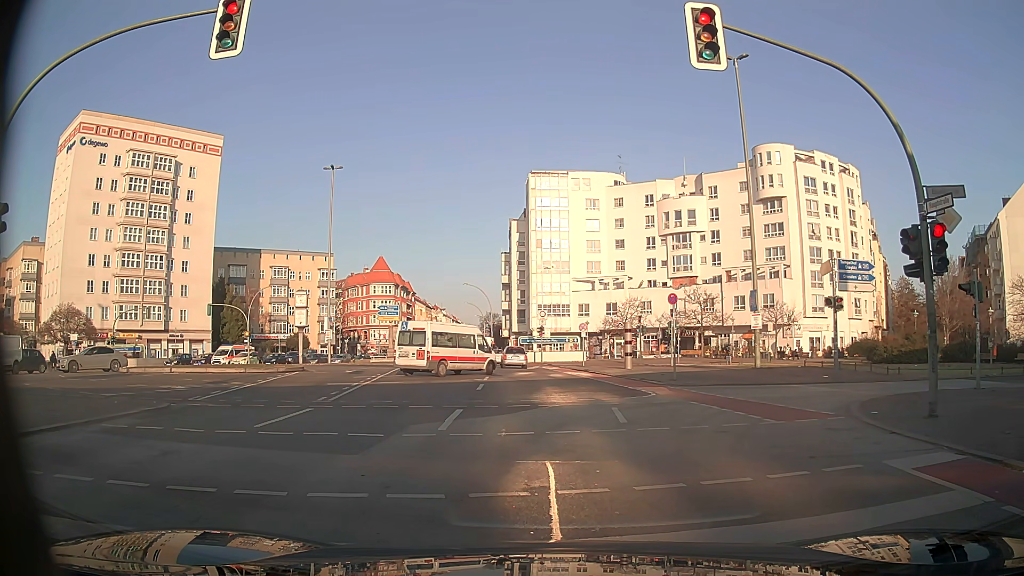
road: tertiary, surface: asphalt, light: Day
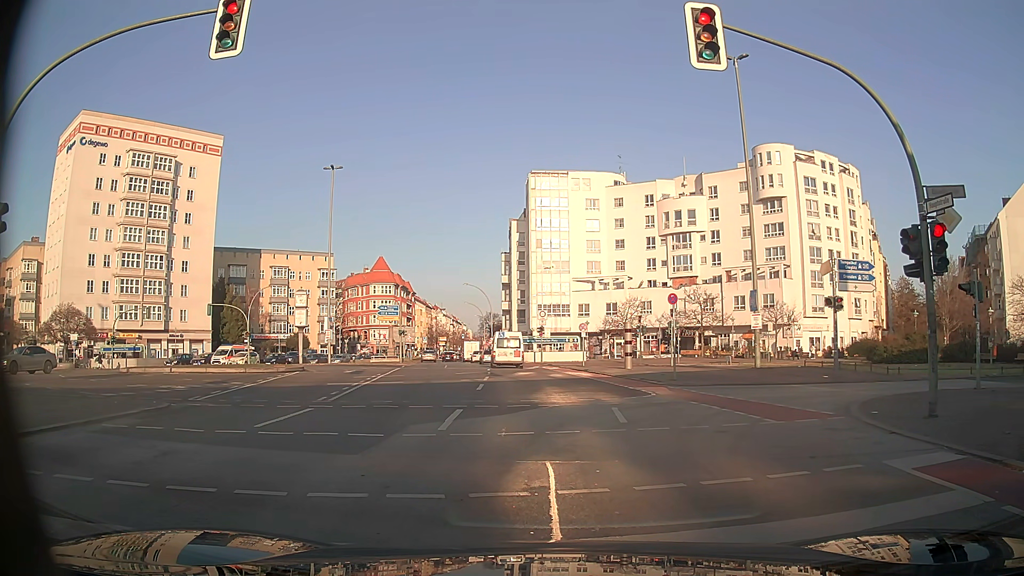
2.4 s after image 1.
(0.0, 0.0) m; 0°
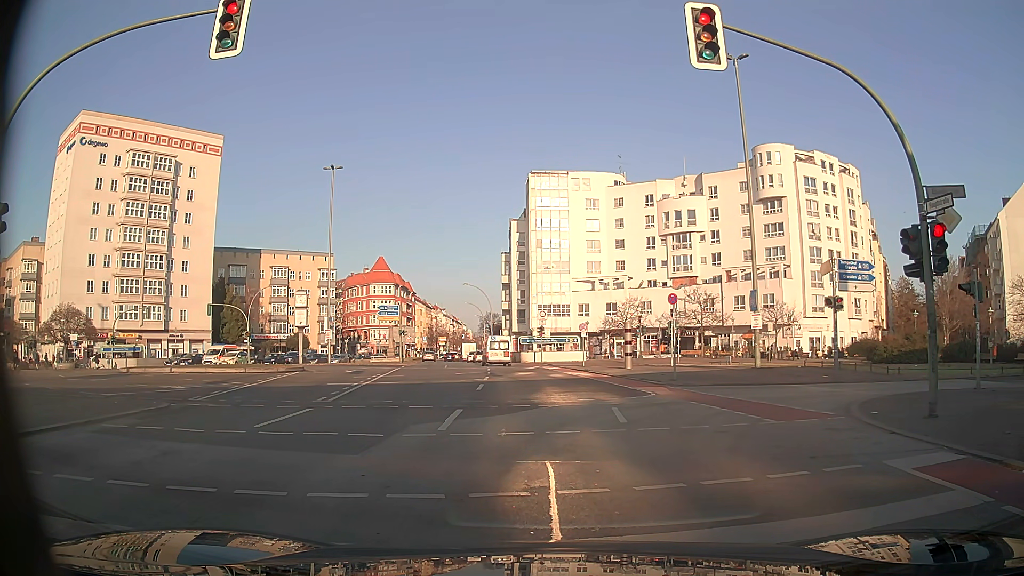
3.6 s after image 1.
(0.0, 0.0) m; 0°
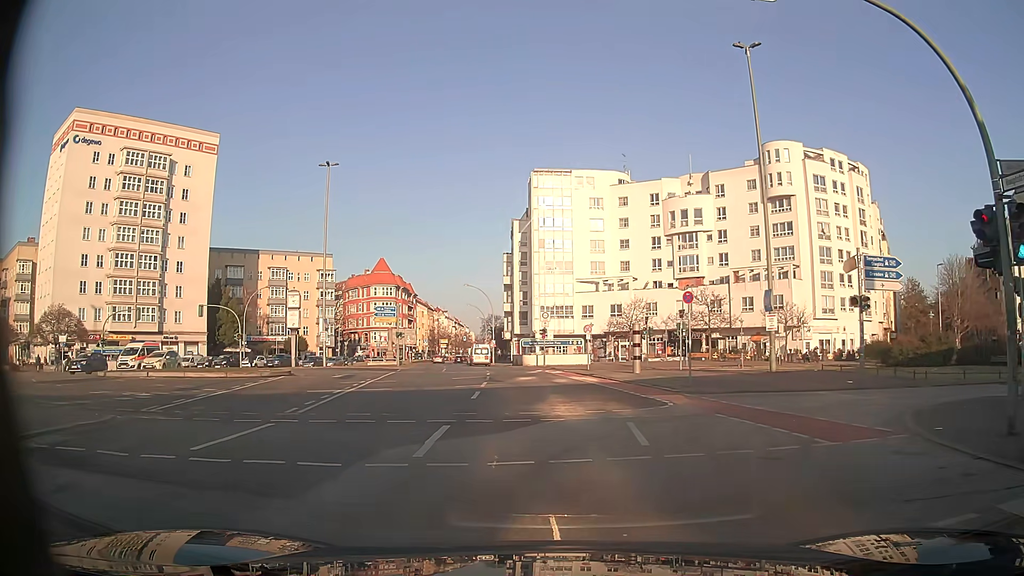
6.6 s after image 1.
(0.0, +2.4) m; -1°
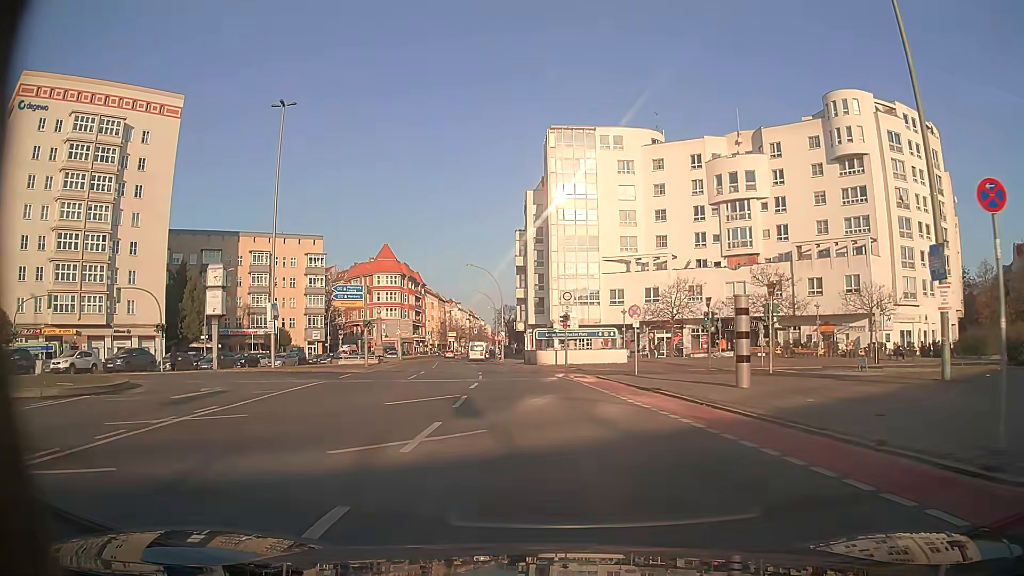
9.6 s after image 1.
(-0.1, +16.0) m; 0°
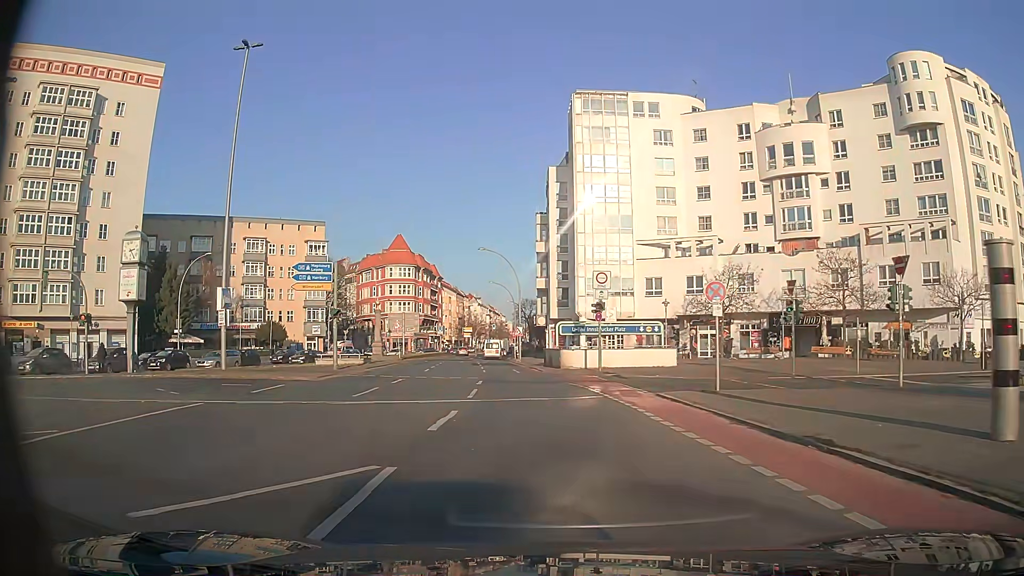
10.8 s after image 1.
(-0.4, +10.5) m; -3°
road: secondary
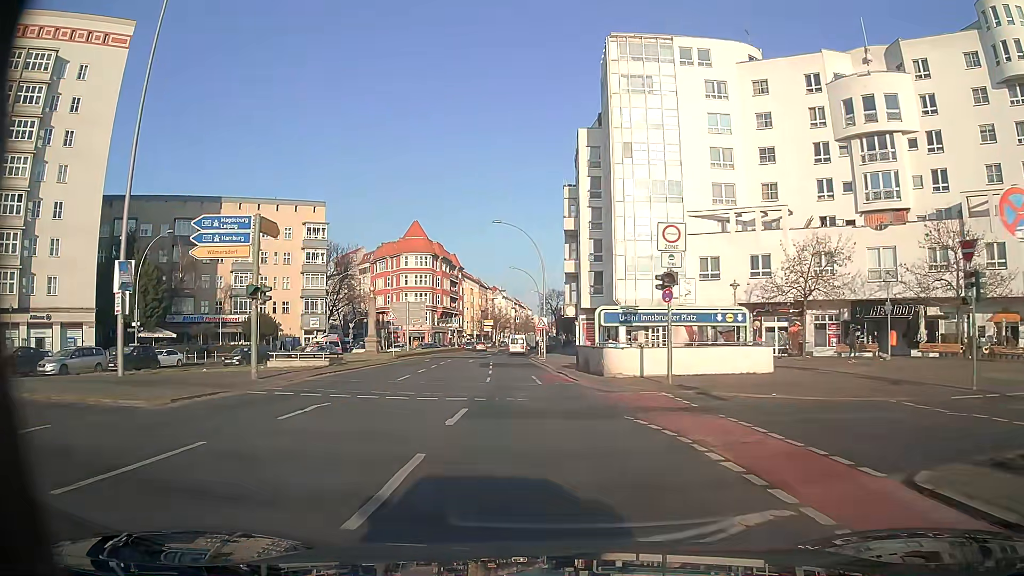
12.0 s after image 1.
(-0.2, +12.0) m; -2°
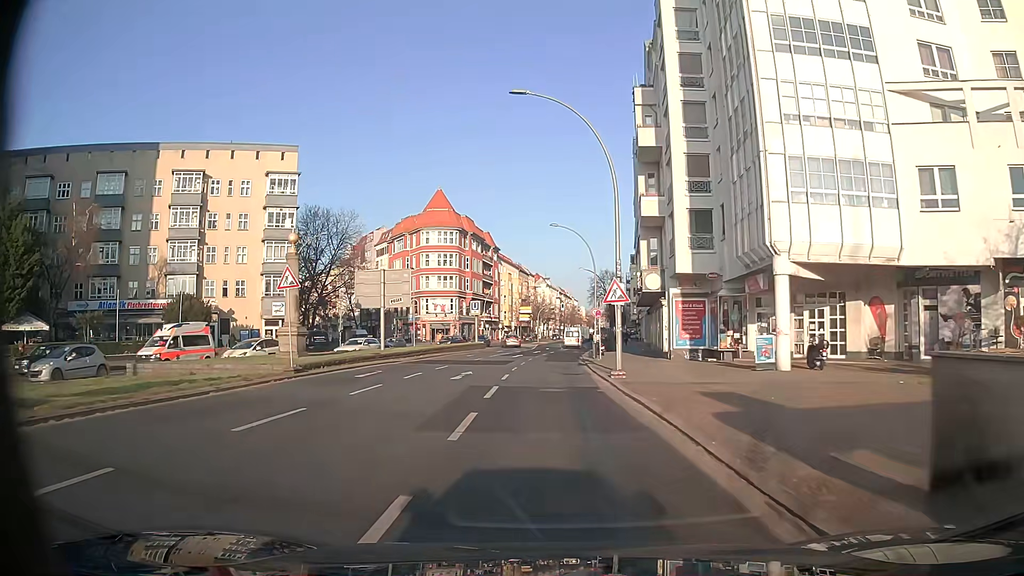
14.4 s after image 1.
(-0.9, +26.2) m; -3°
(0, +10) (0, +20) (0, +30) (0, +40) (+1, +50) (+1, +60) (+2, +70) (+3, +80) (+3, +90) (+4, +100) m
